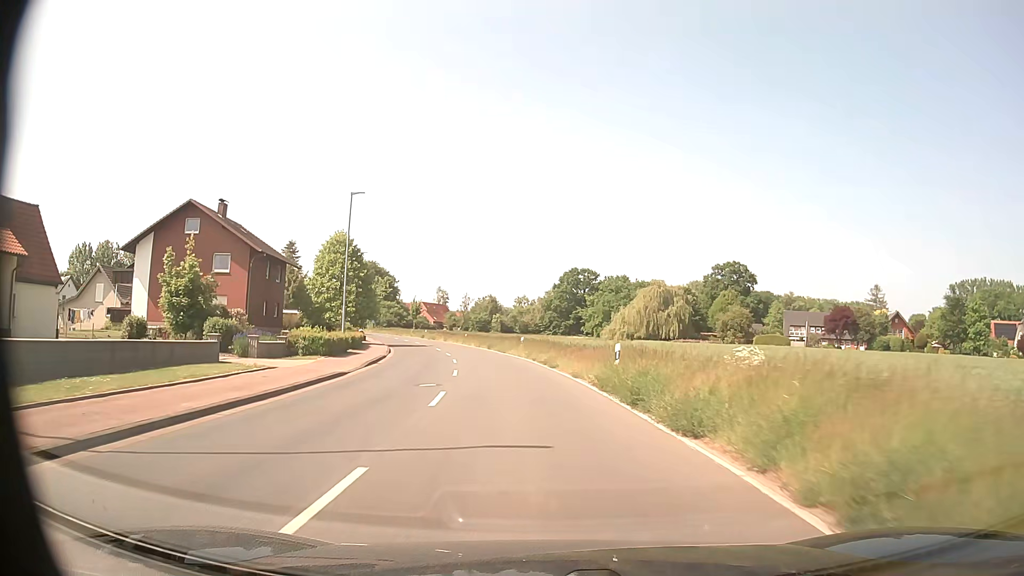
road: tertiary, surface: asphalt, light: Day
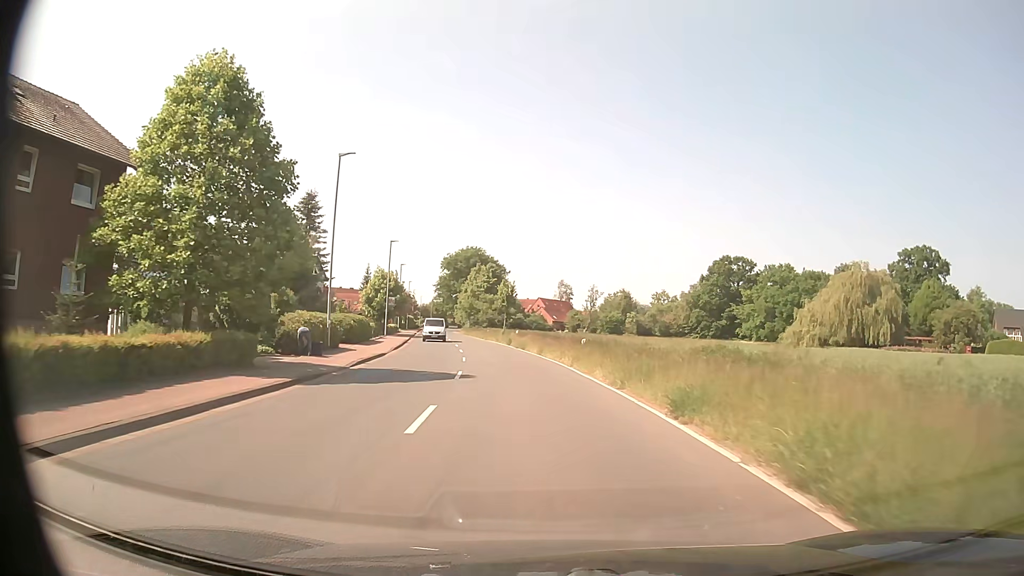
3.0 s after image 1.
(-3.9, +40.5) m; -11°
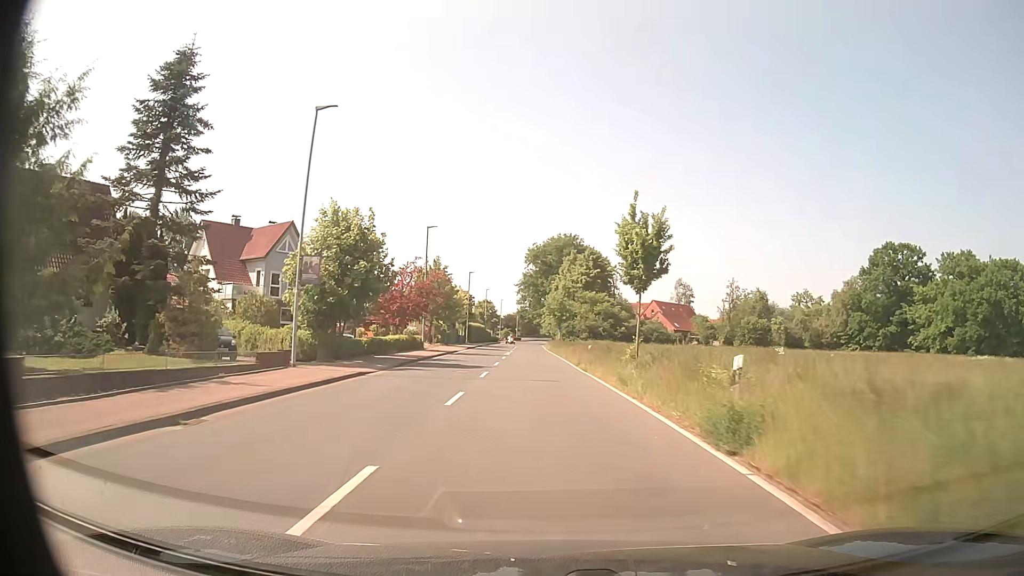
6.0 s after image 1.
(-3.5, +41.3) m; -9°
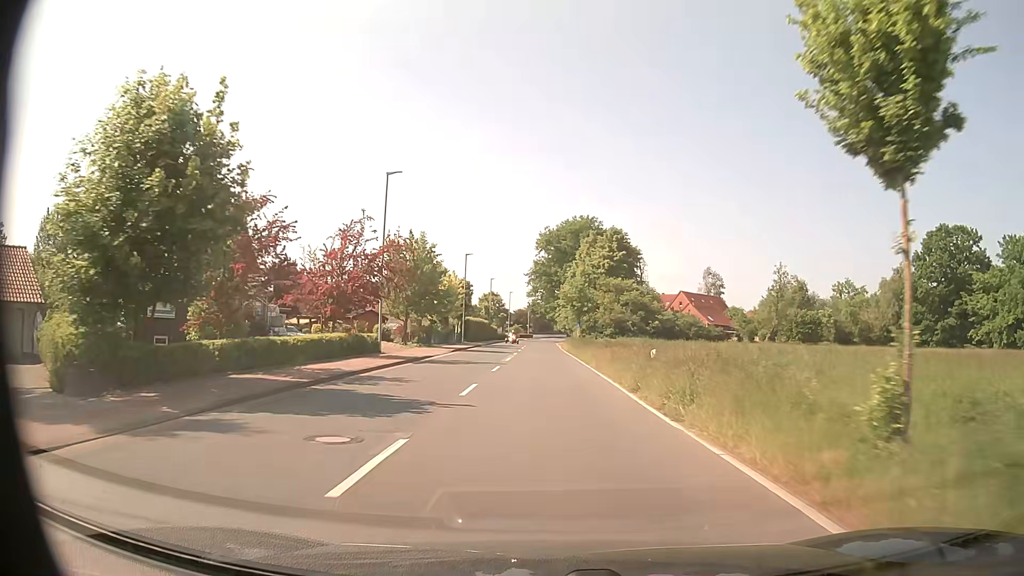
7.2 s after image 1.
(-0.2, +16.6) m; -1°
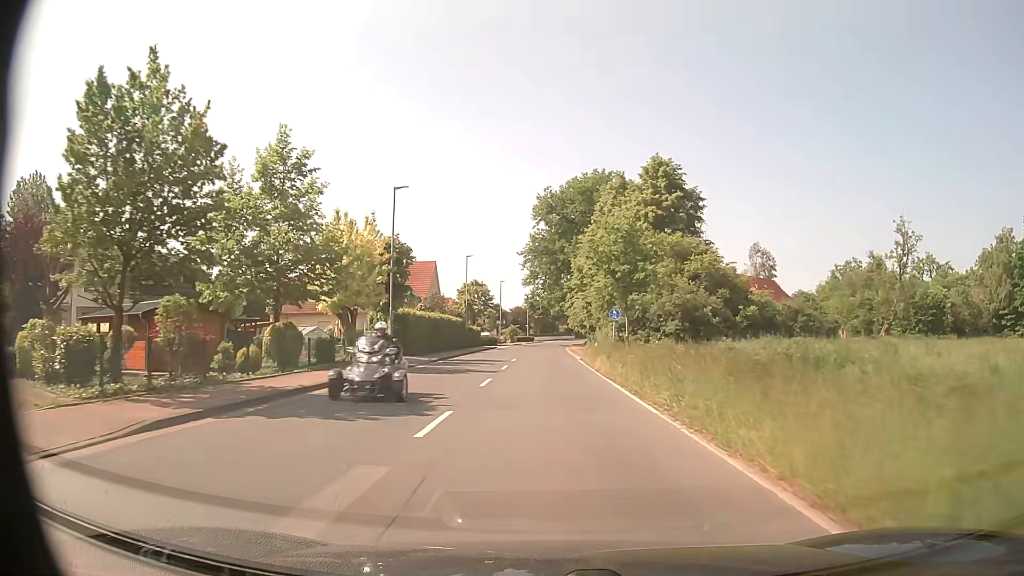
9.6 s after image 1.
(-0.2, +33.0) m; 0°
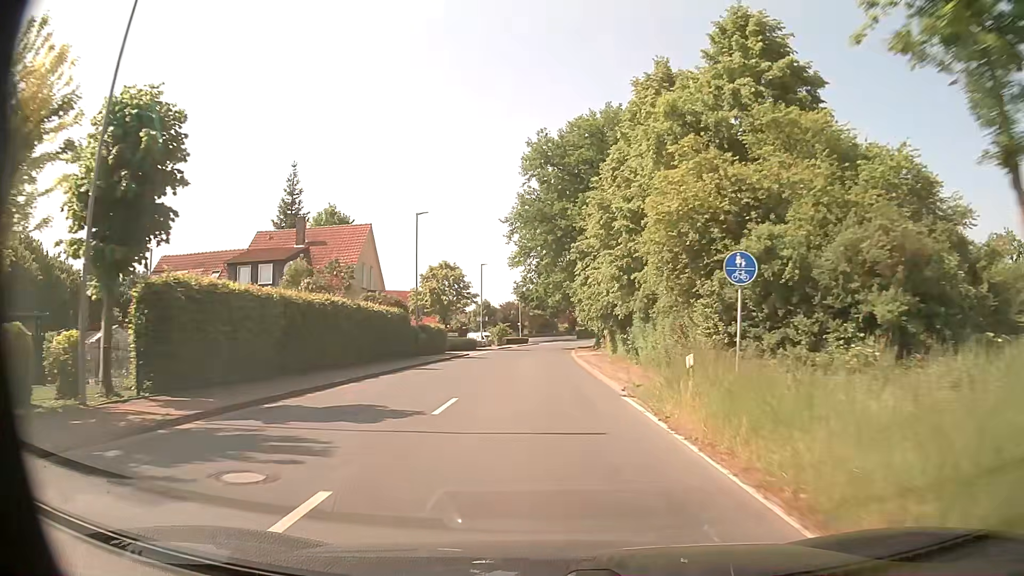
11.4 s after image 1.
(+0.1, +24.2) m; 0°
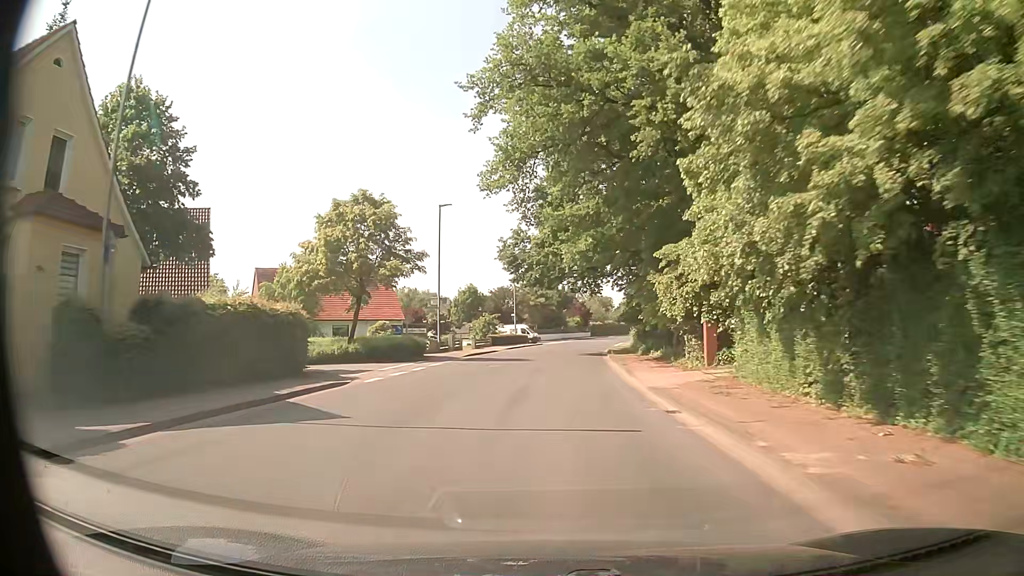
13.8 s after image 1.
(-0.4, +32.1) m; -1°
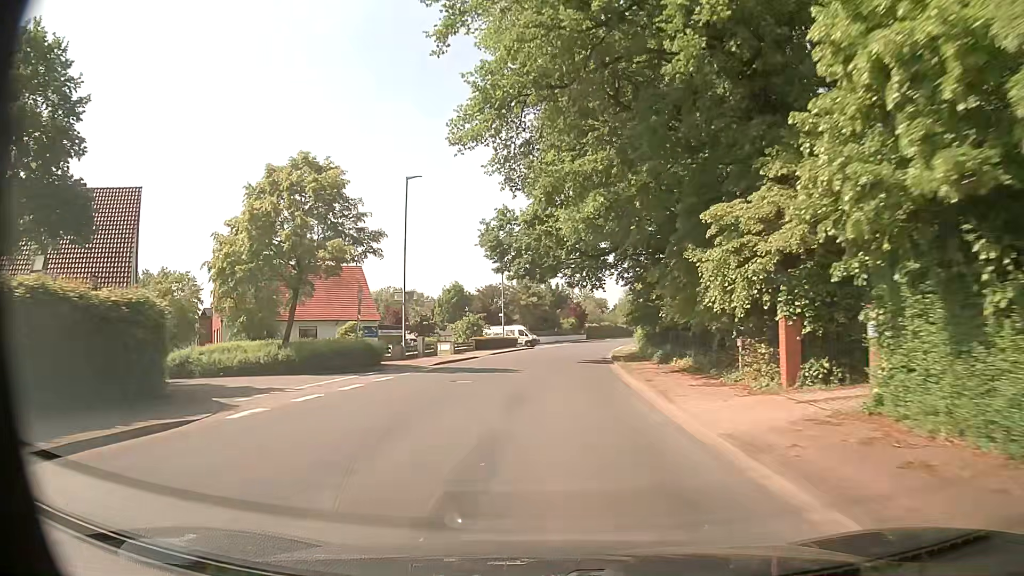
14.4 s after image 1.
(0.0, +8.0) m; +1°
(0, +10) (0, +20) (+1, +30) (+2, +40) (+3, +50) (+4, +60) (+6, +70) (+7, +80) (+9, +89) (+12, +99) m
